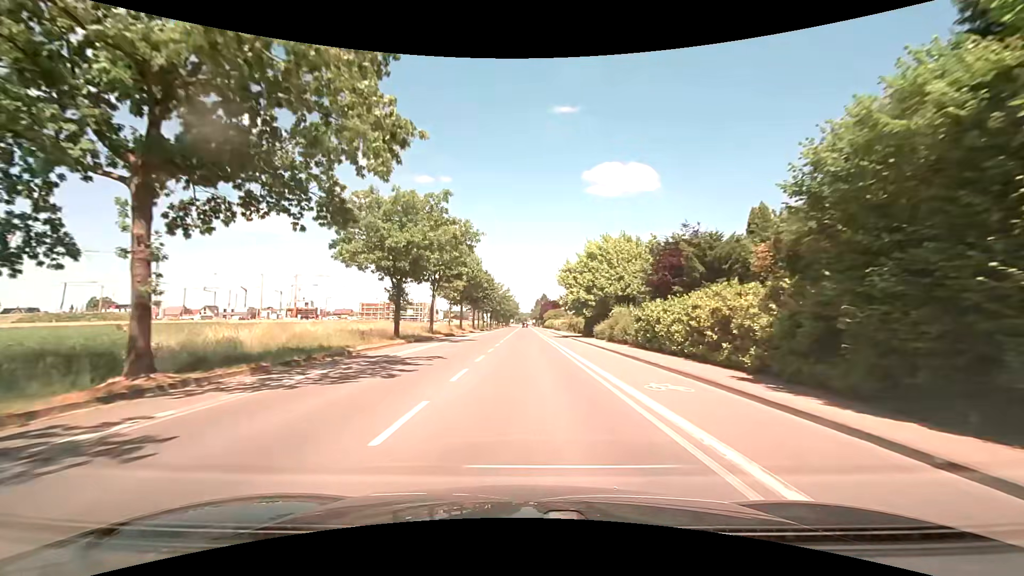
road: secondary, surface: asphalt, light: Day
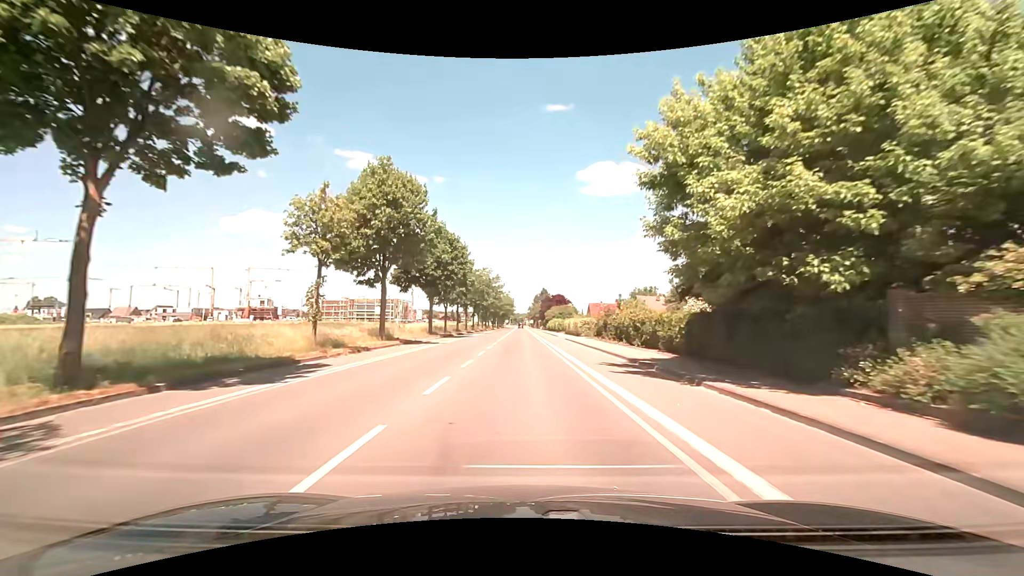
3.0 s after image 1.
(-0.3, +38.0) m; 0°
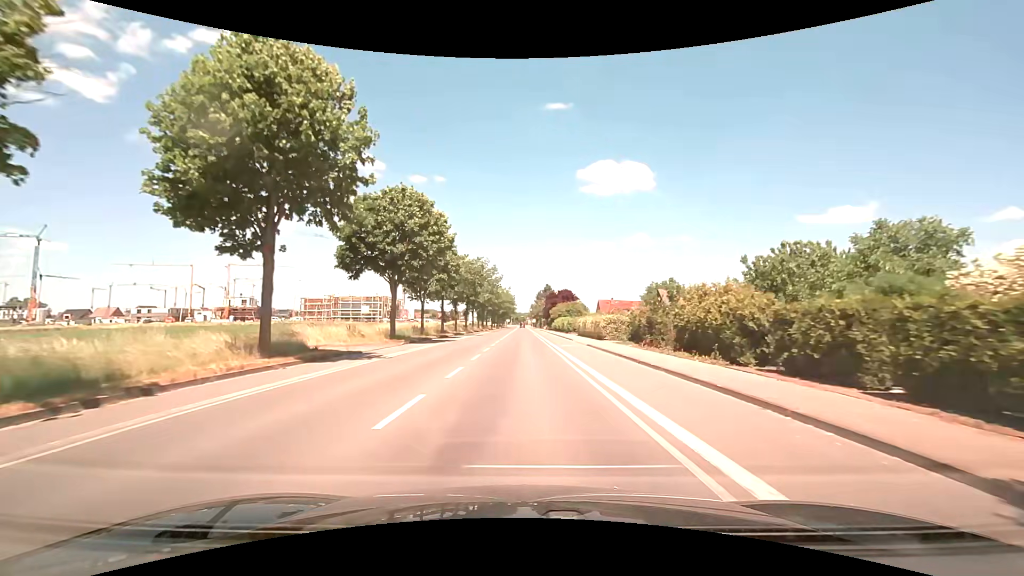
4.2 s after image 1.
(-0.1, +15.2) m; +1°
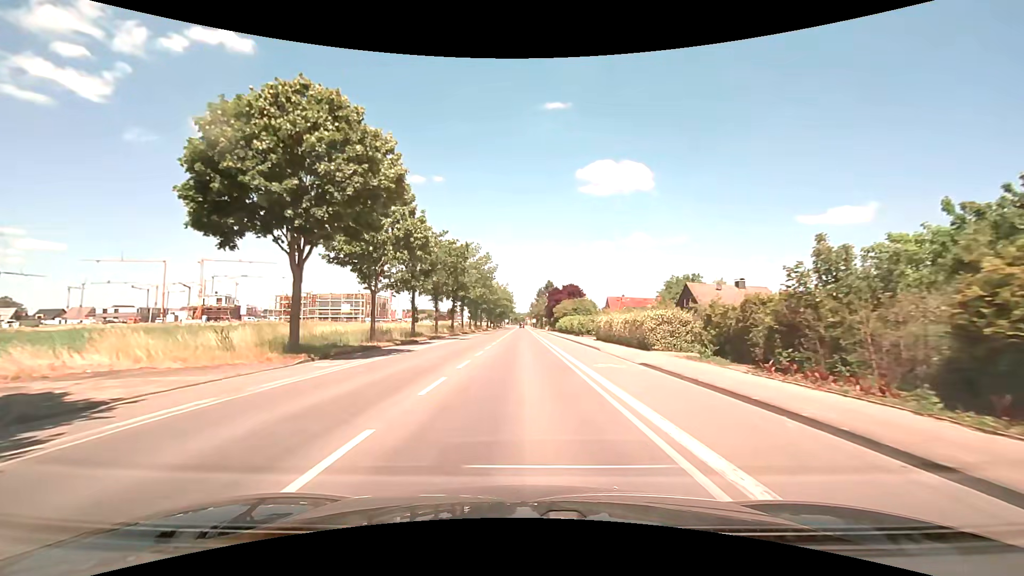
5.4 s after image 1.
(-0.2, +15.2) m; 0°
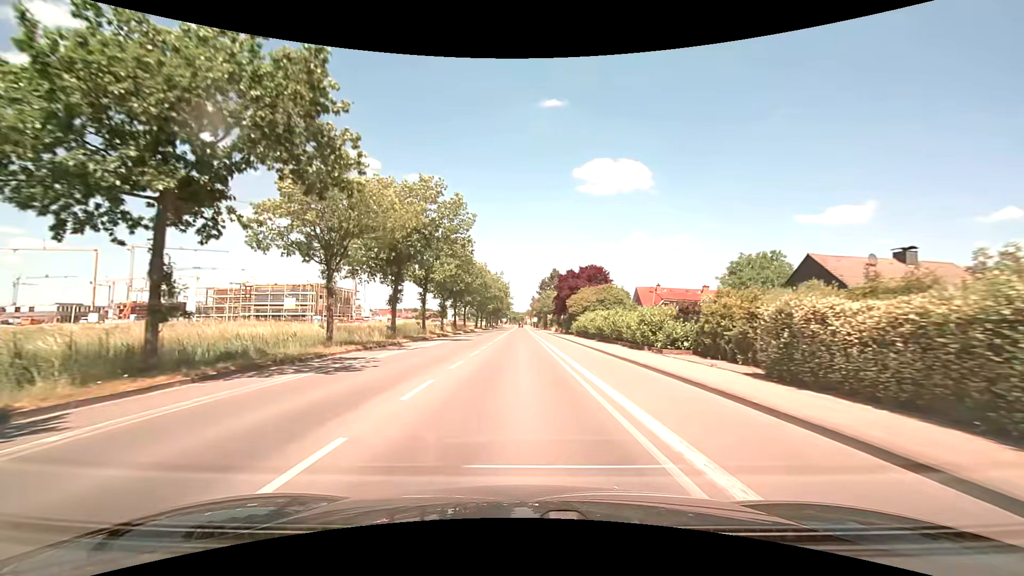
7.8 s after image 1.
(0.0, +30.5) m; 0°
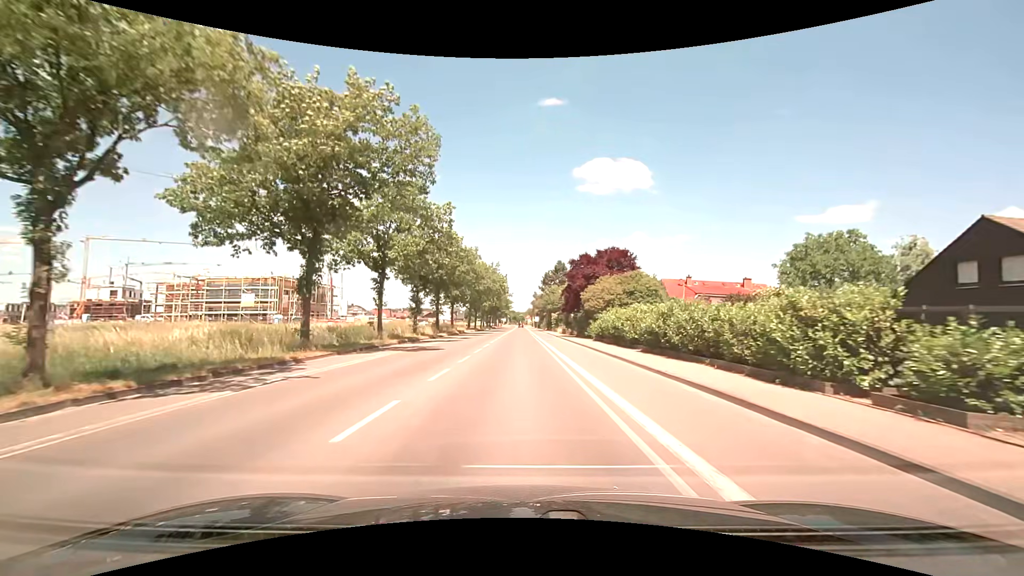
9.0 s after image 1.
(0.0, +15.3) m; 0°
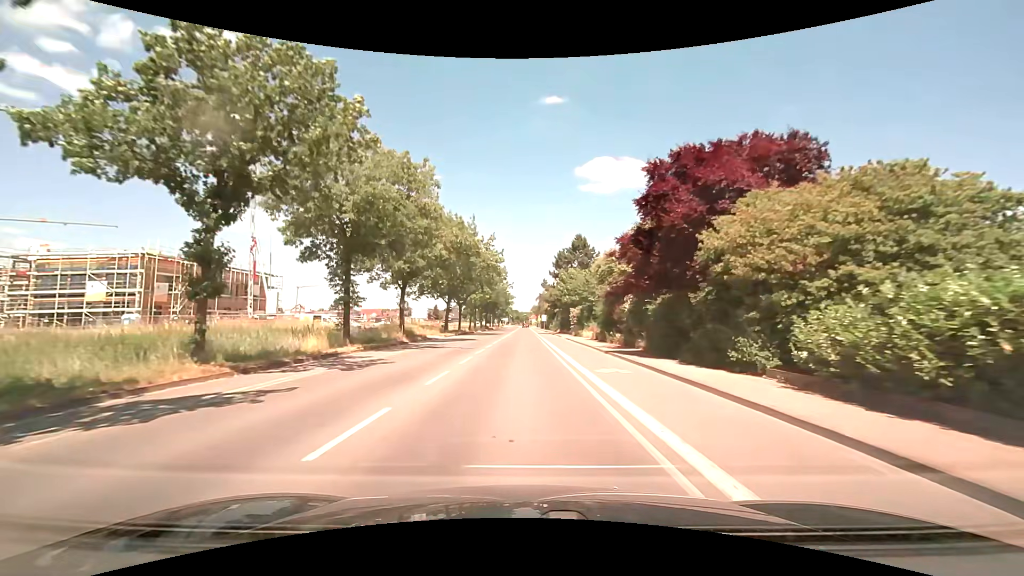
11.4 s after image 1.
(-0.2, +30.7) m; -1°
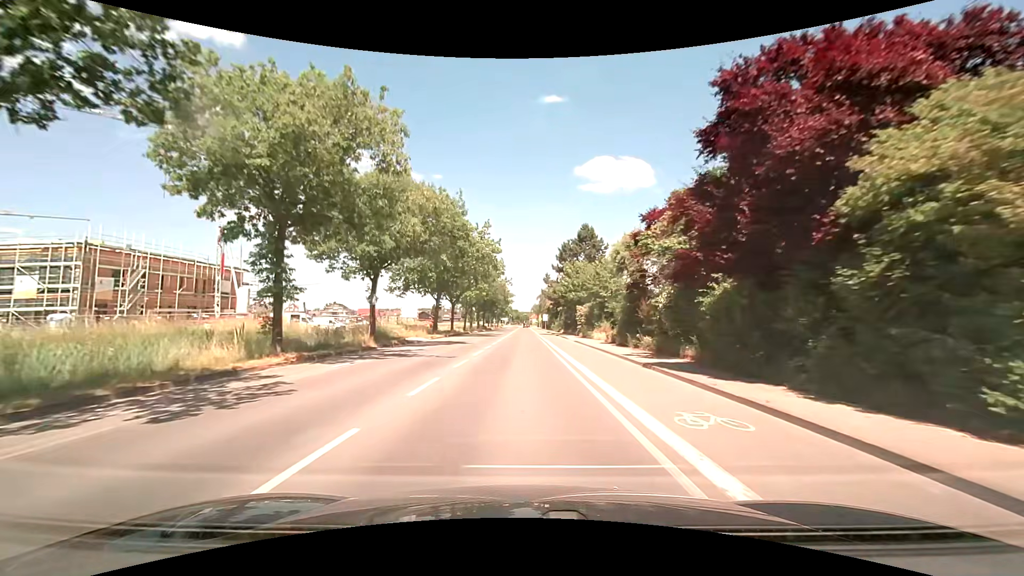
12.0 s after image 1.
(0.0, +7.7) m; 0°
(0, +10) (0, +20) (0, +30) (0, +40) (0, +50) (0, +60) (0, +70) (+1, +80) (+1, +90) (+1, +100) m
